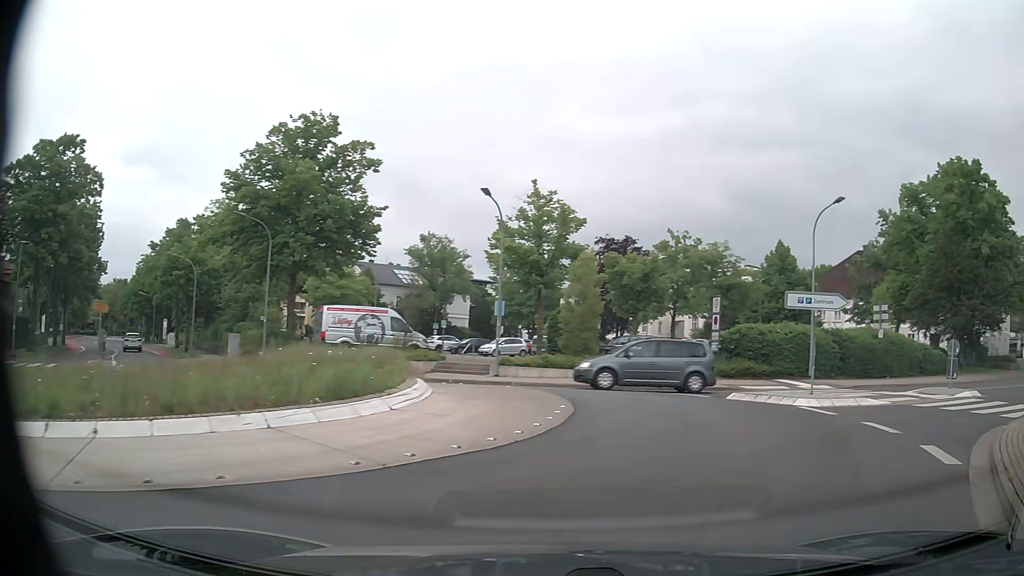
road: unclassified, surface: asphalt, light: Day
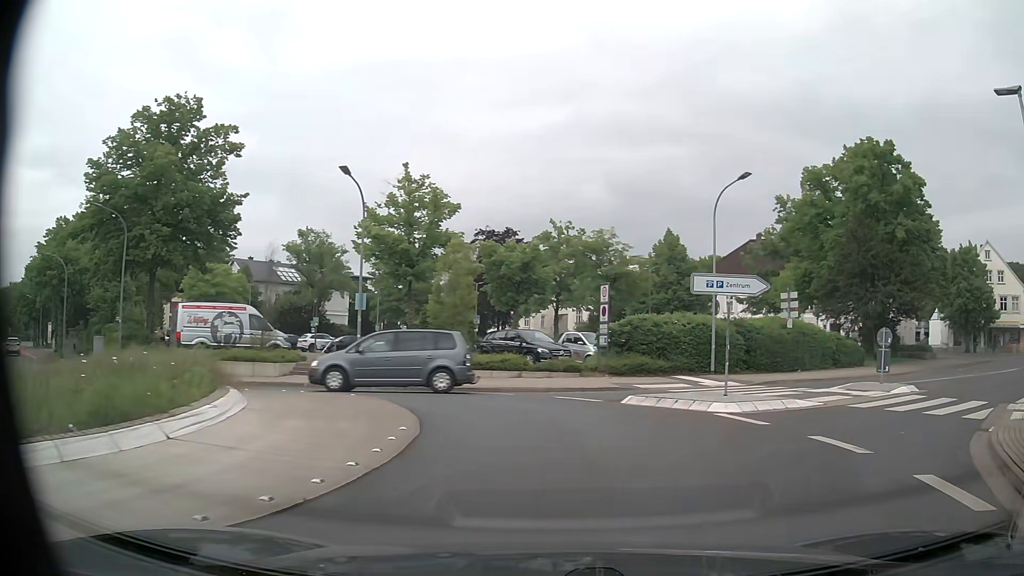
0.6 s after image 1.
(+0.2, +3.1) m; +8°
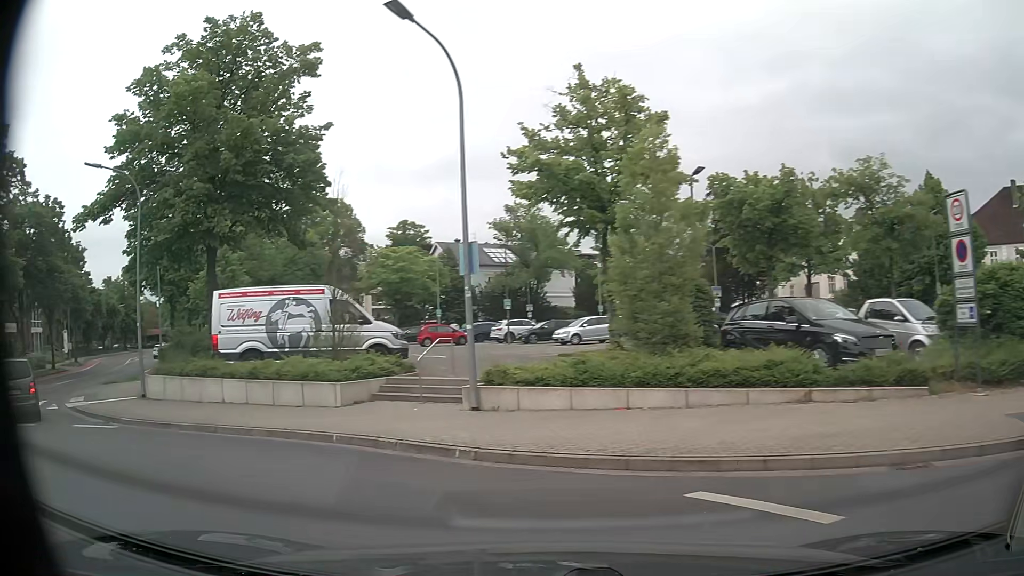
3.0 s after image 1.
(-0.1, +12.9) m; -17°
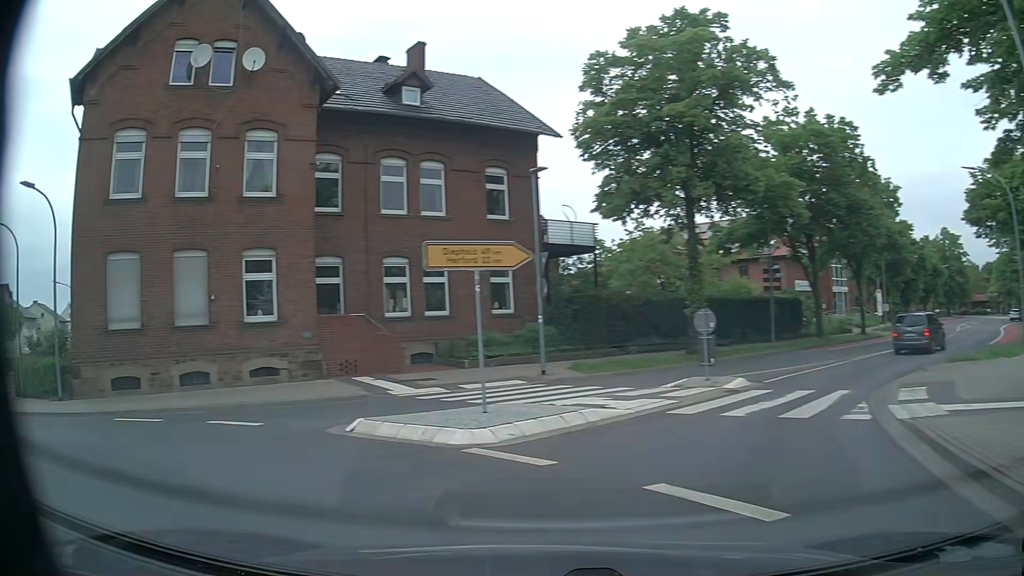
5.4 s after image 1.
(-6.7, +9.9) m; -71°
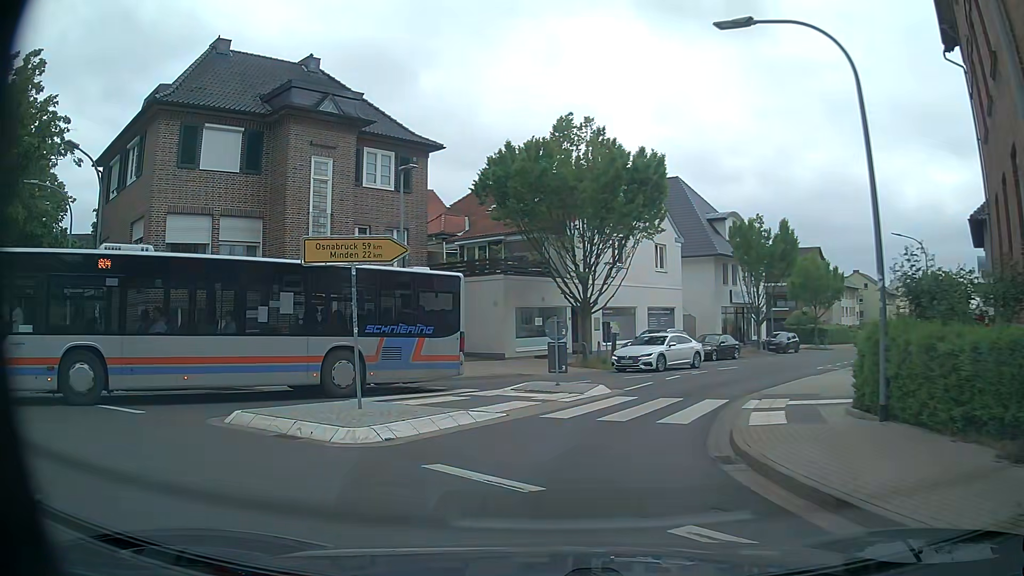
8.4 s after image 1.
(-9.4, +10.6) m; -73°
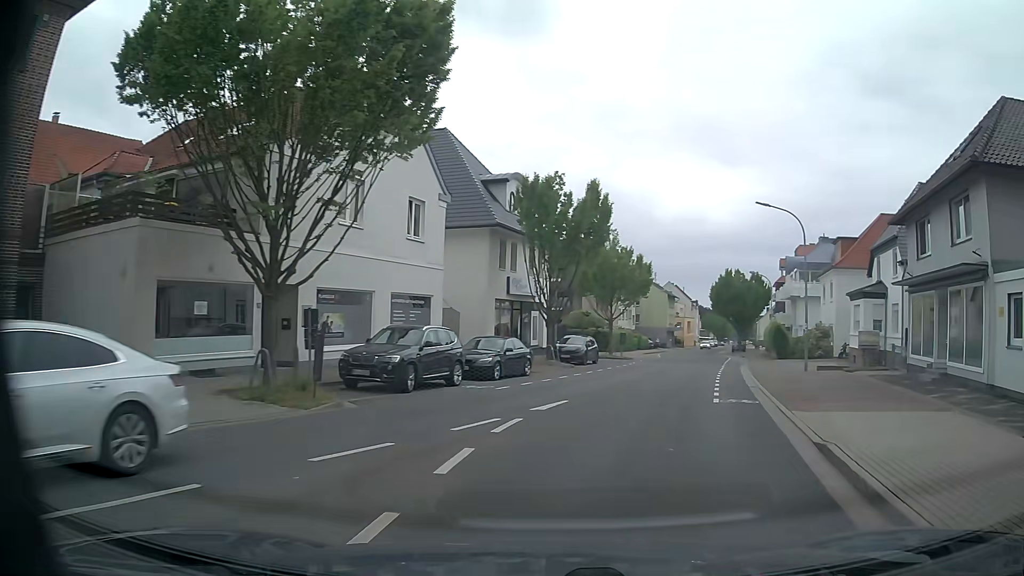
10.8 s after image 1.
(+1.1, +14.2) m; +18°
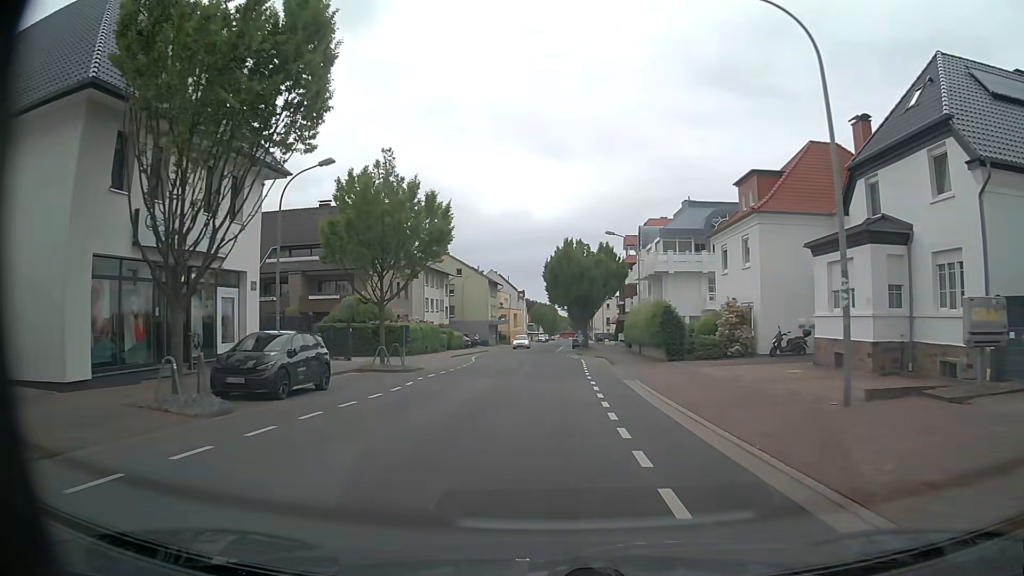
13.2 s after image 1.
(+4.7, +20.2) m; +18°
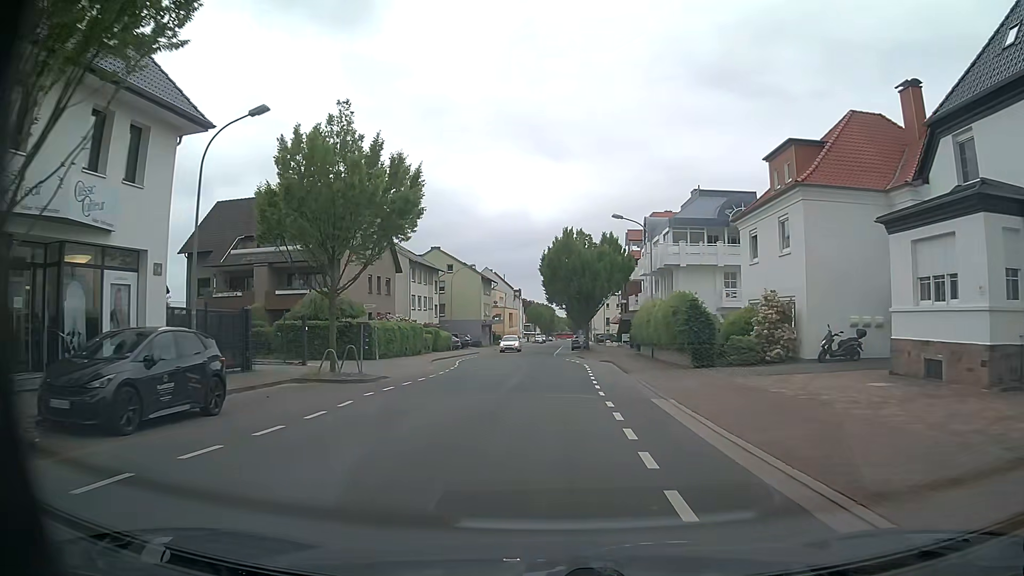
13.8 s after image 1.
(0.0, +6.3) m; +1°
(0, +10) (0, +20) (0, +30) (-1, +40) (-1, +50) (-1, +60) (-1, +70) (-1, +80) (-1, +90) (0, +100) m
